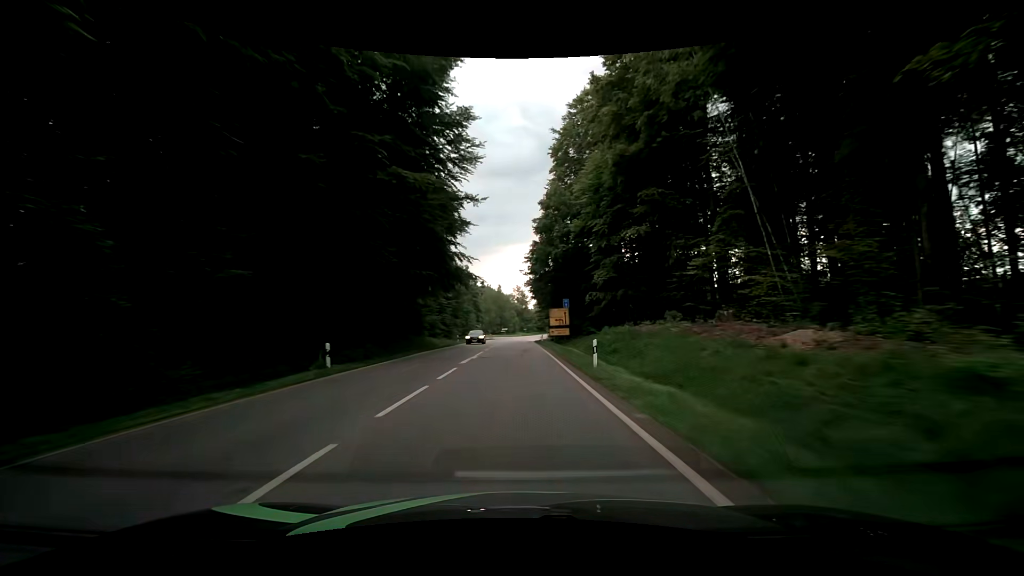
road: secondary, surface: asphalt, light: Day
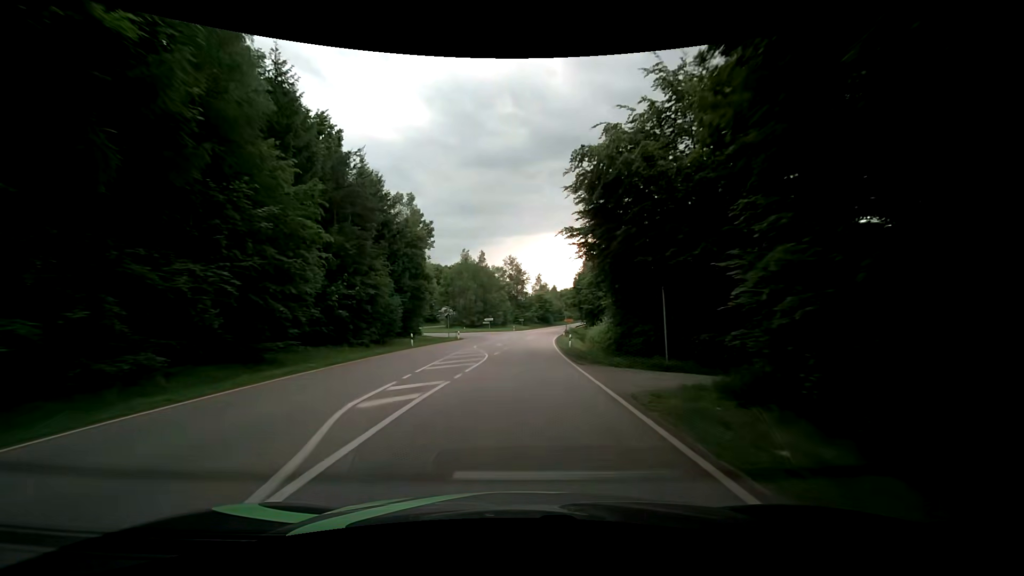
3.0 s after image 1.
(+0.4, +66.1) m; +1°
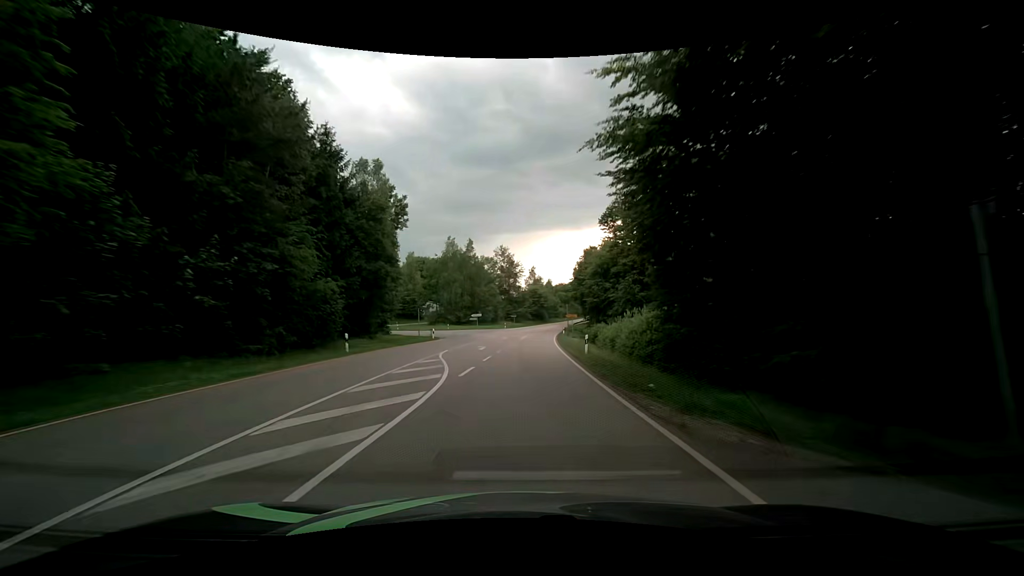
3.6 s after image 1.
(+0.1, +12.9) m; +1°
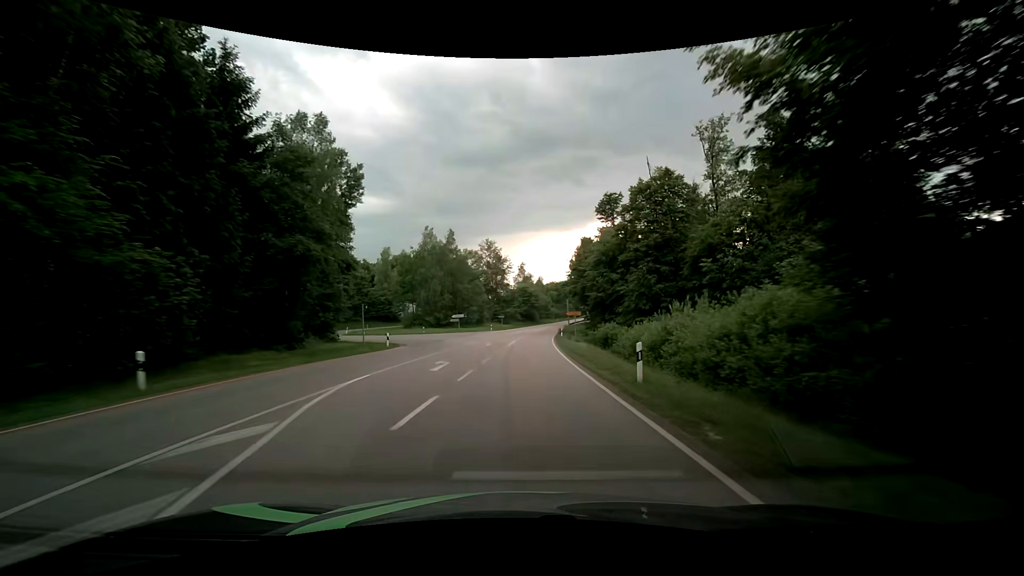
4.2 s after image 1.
(+0.2, +12.9) m; +2°
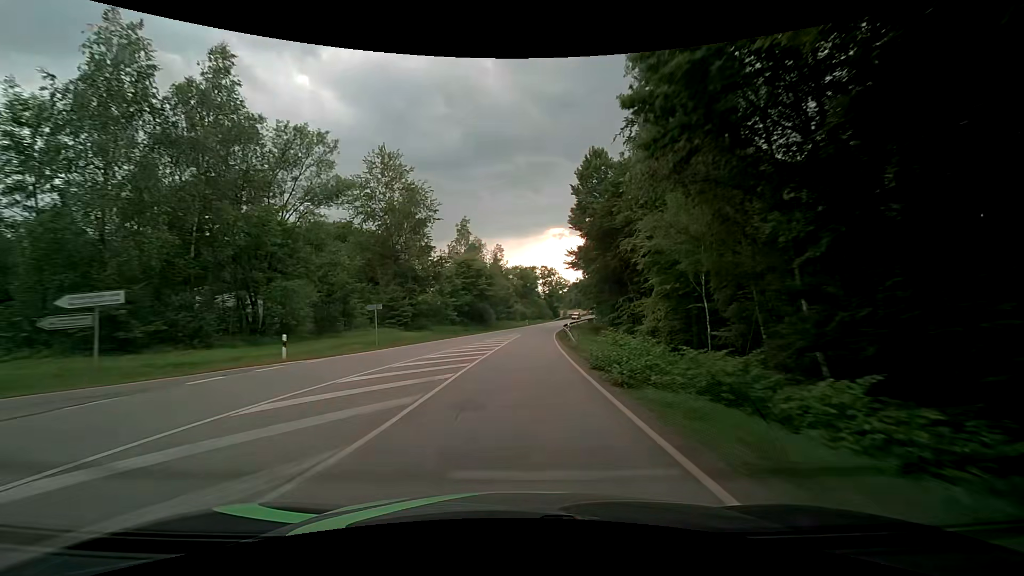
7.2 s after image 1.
(+2.6, +63.5) m; +5°
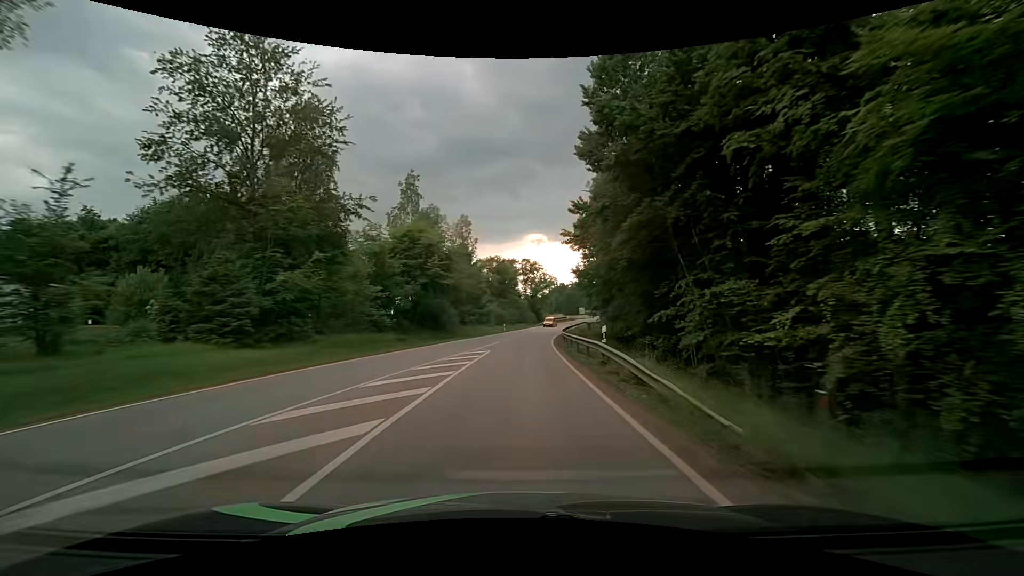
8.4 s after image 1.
(+0.5, +24.7) m; +3°
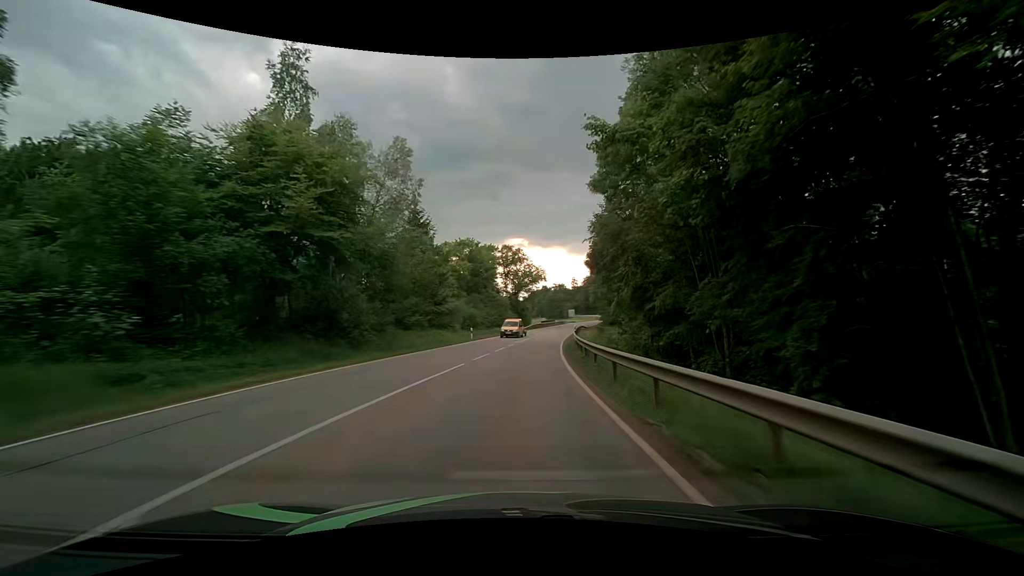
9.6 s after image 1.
(+0.4, +24.2) m; +2°
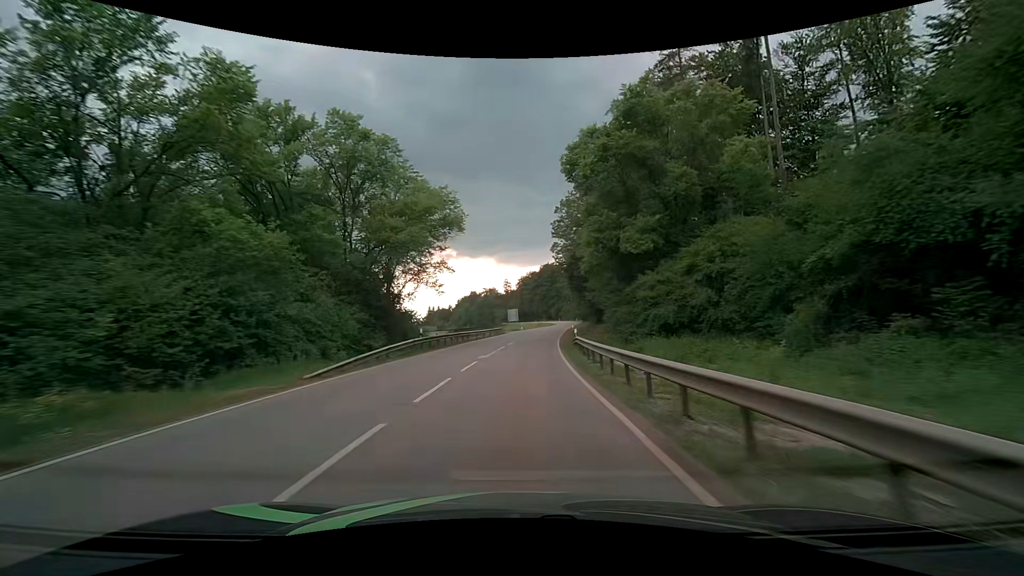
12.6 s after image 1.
(+4.1, +57.8) m; +8°
(0, +10) (0, +20) (+1, +30) (+1, +40) (+2, +50) (+3, +60) (+5, +70) (+6, +80) (+7, +90) (+9, +100) m
